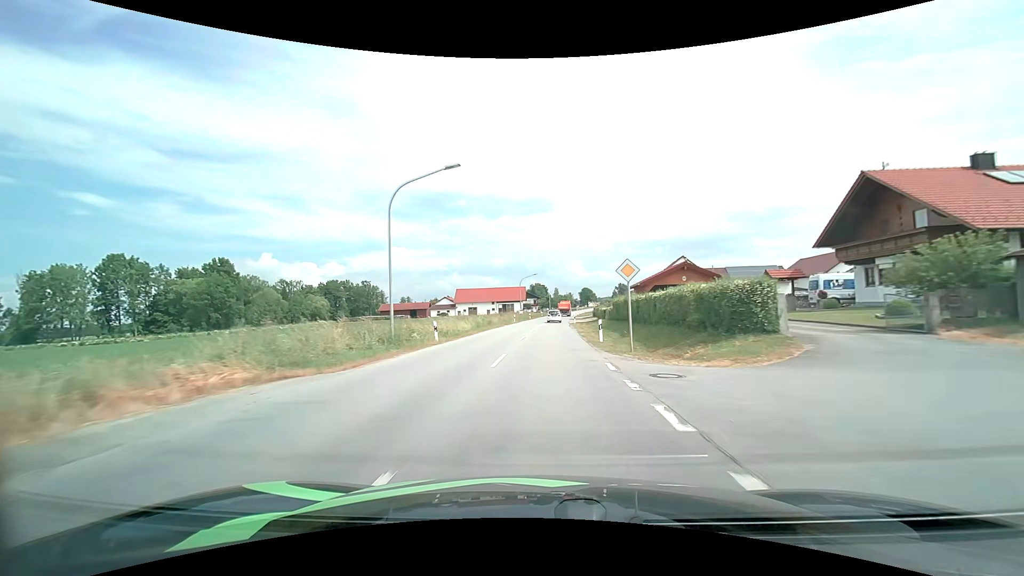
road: secondary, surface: asphalt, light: Day
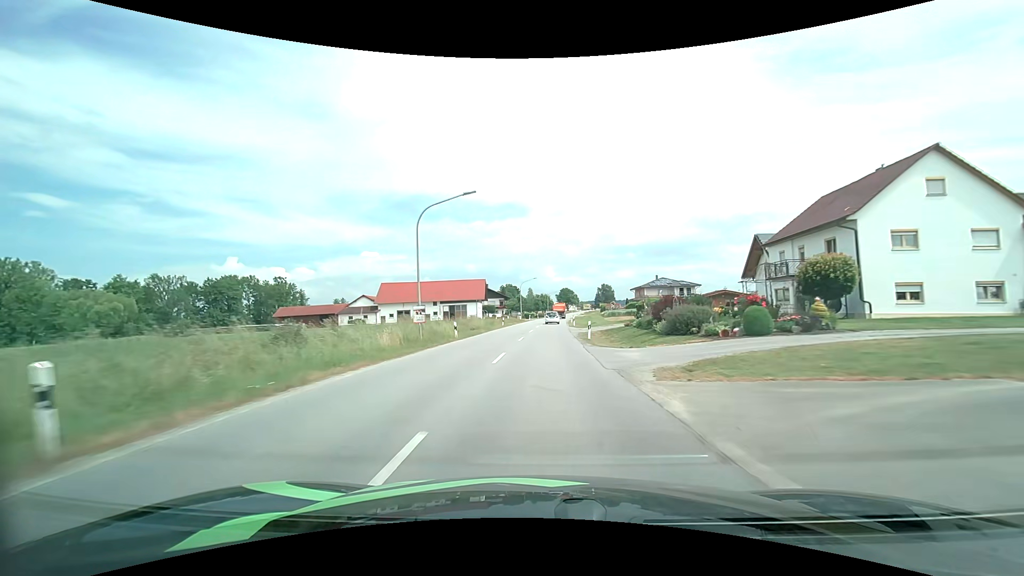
(+1.6, +58.4) m; +3°
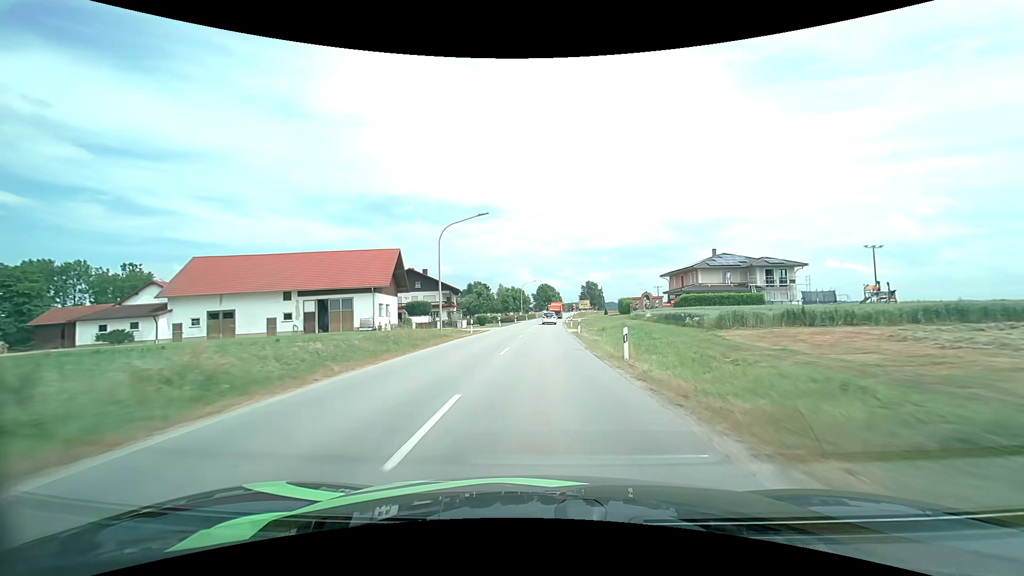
(+1.3, +57.3) m; +3°
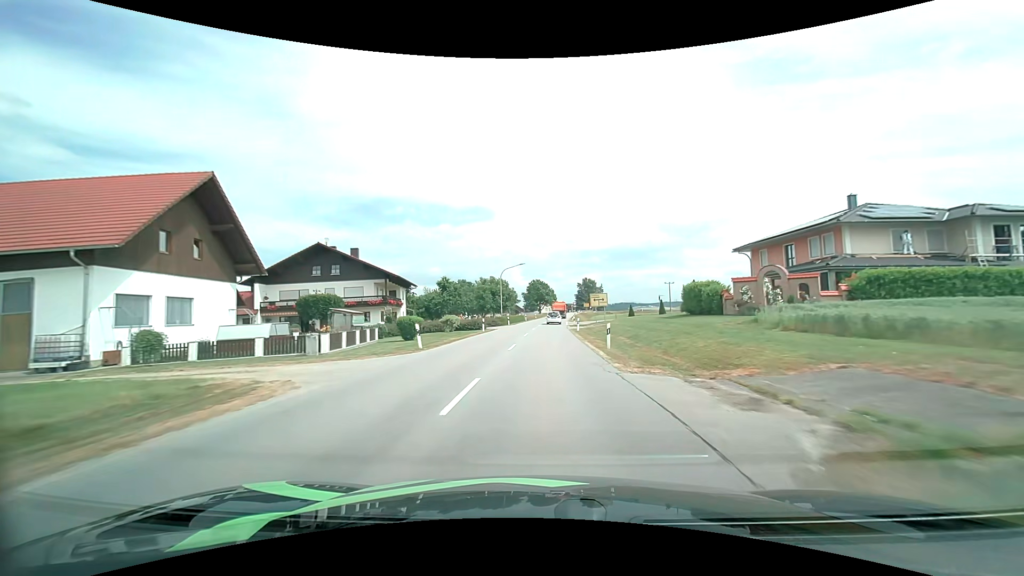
(+0.4, +33.7) m; +1°
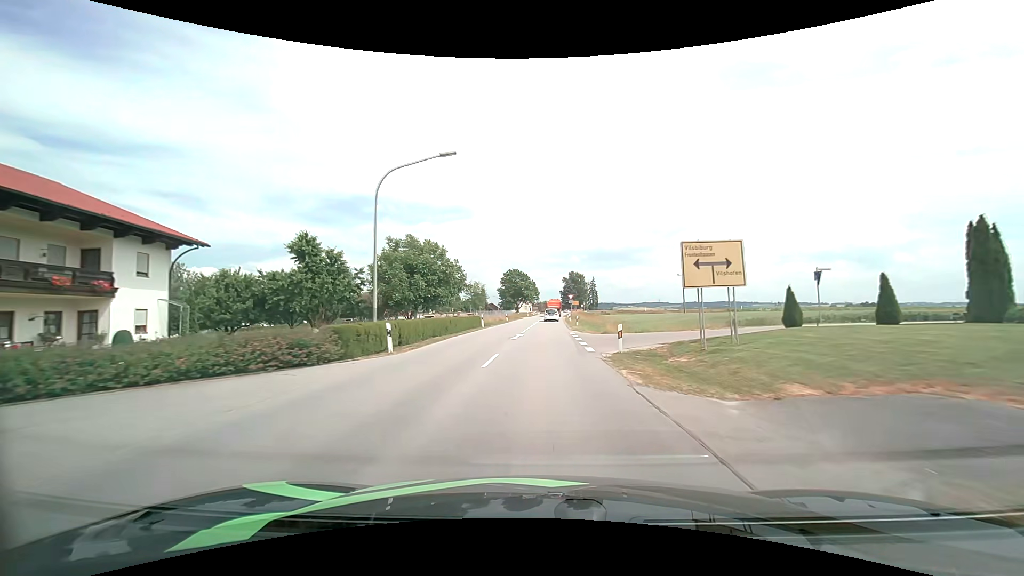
(+0.8, +42.4) m; +2°
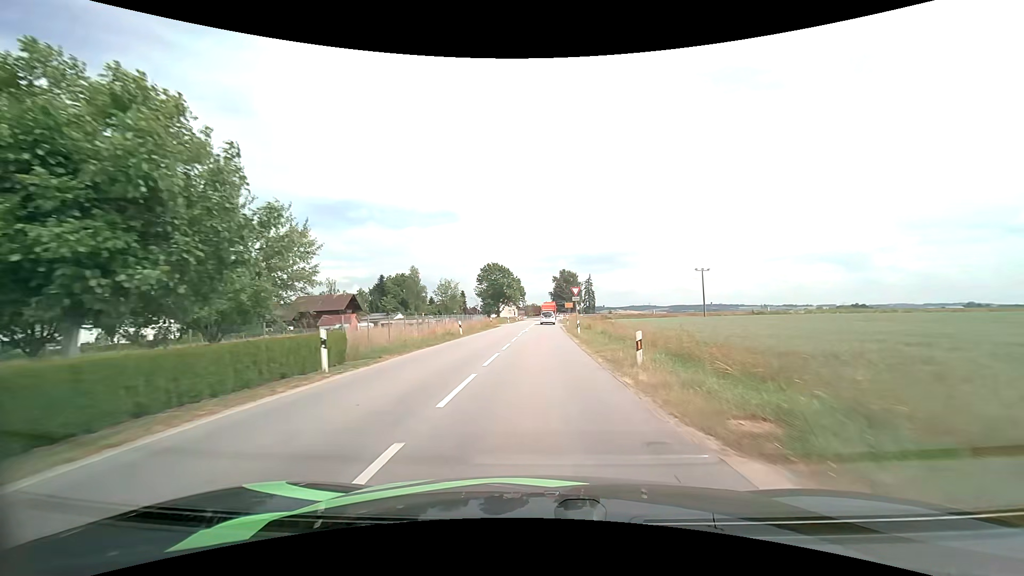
(+0.4, +28.6) m; +1°
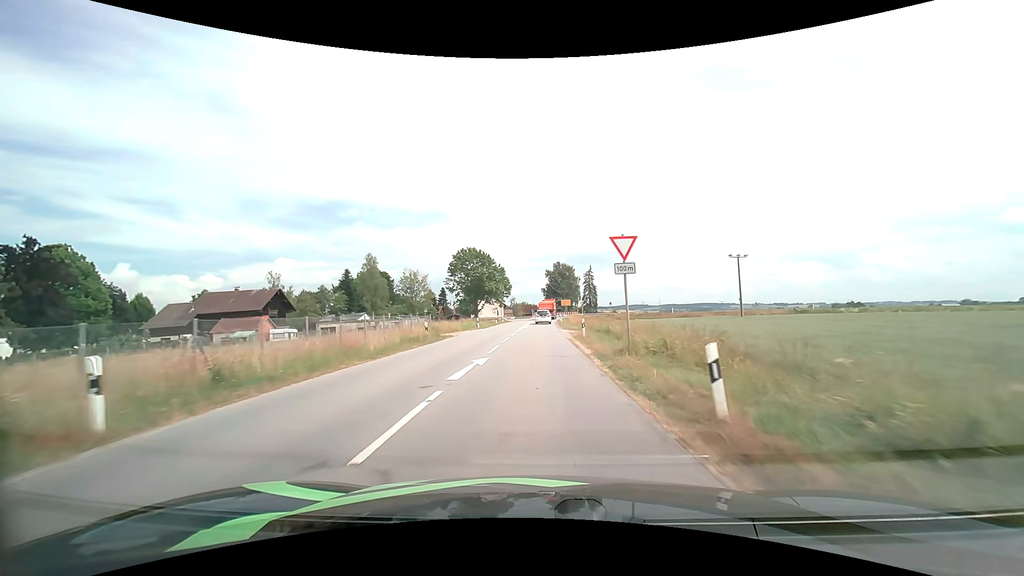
(+0.2, +26.5) m; +1°
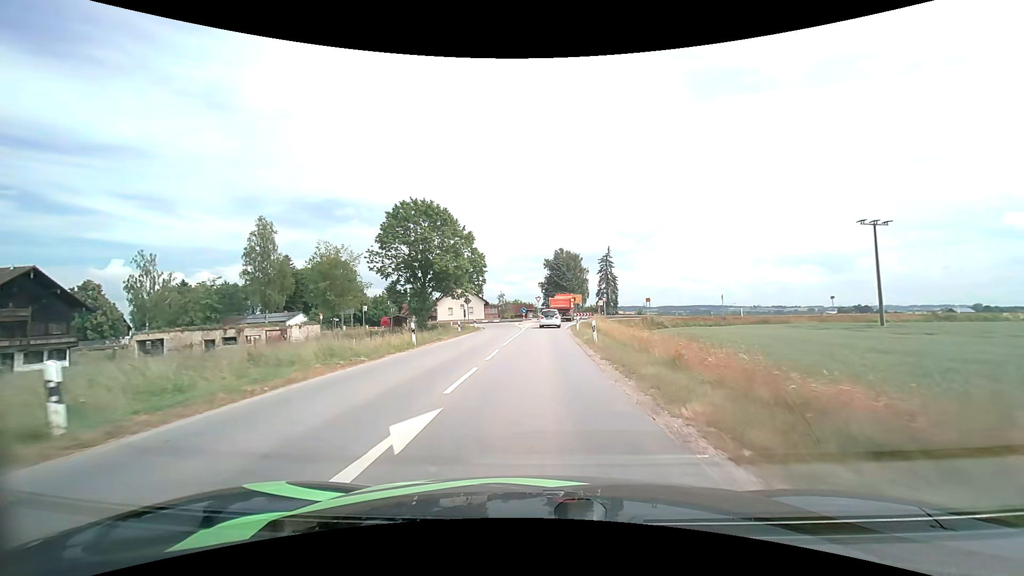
(+0.1, +37.7) m; 0°
(0, +10) (0, +20) (0, +30) (0, +40) (+1, +50) (+3, +60) (+8, +68) (+17, +73) (+27, +75) (+37, +76) m
